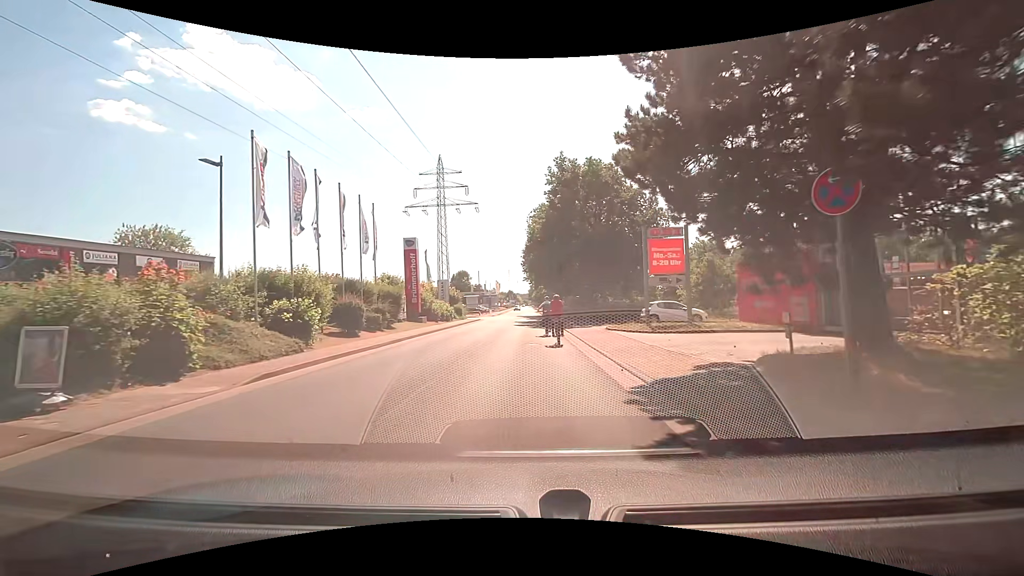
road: residential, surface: asphalt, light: Day
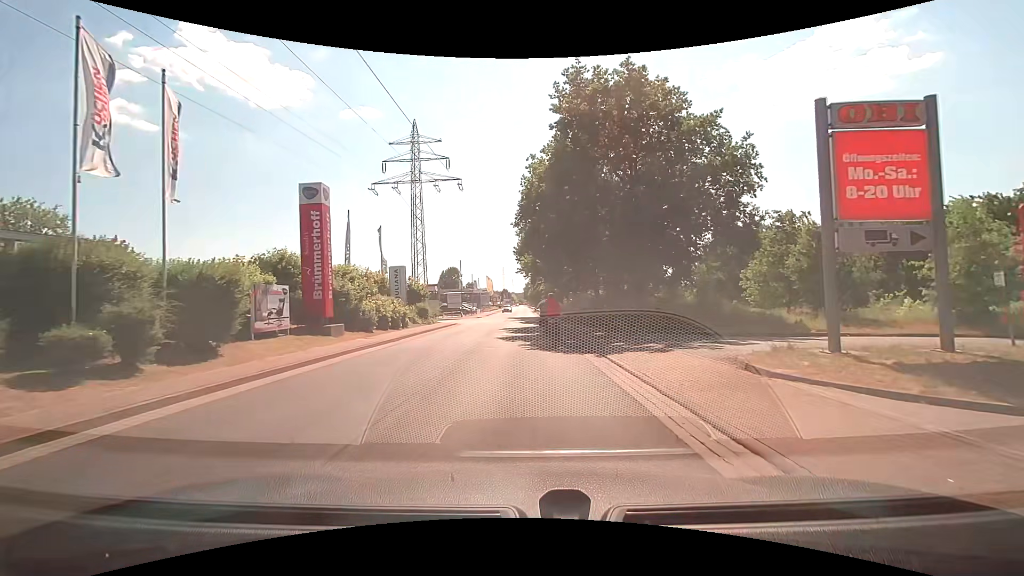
(+0.3, +16.4) m; +3°
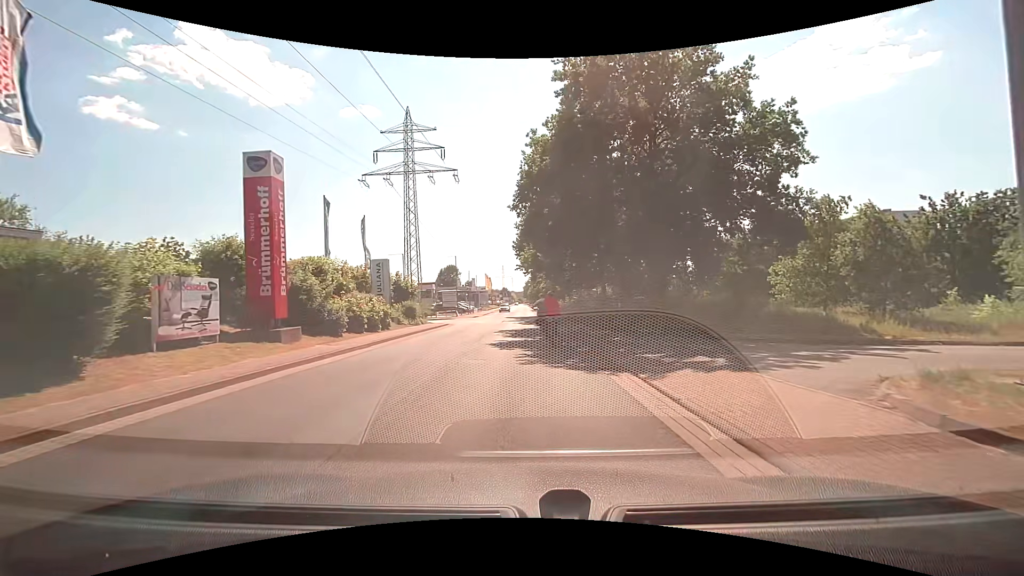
(-0.1, +4.1) m; -1°
